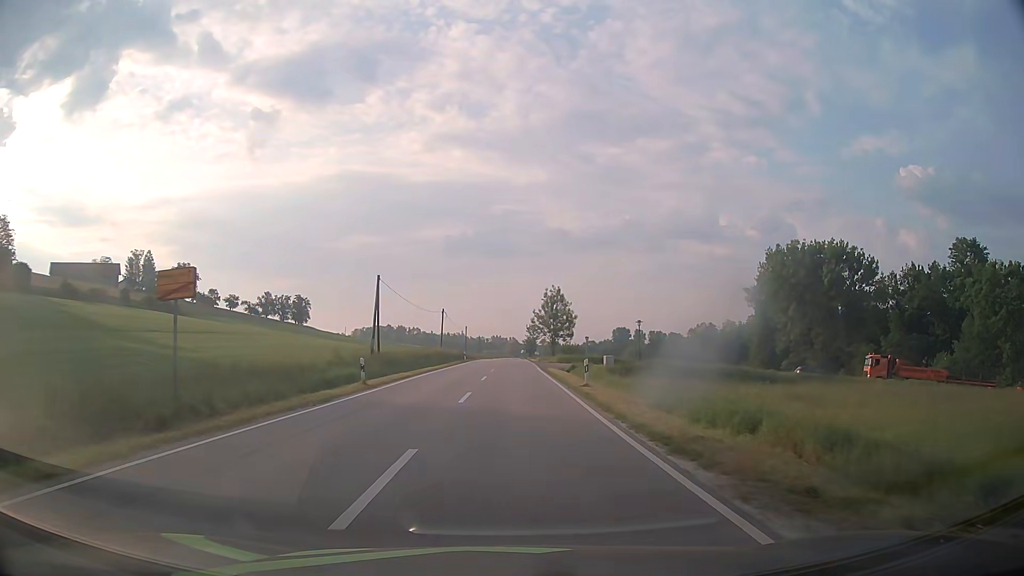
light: Day
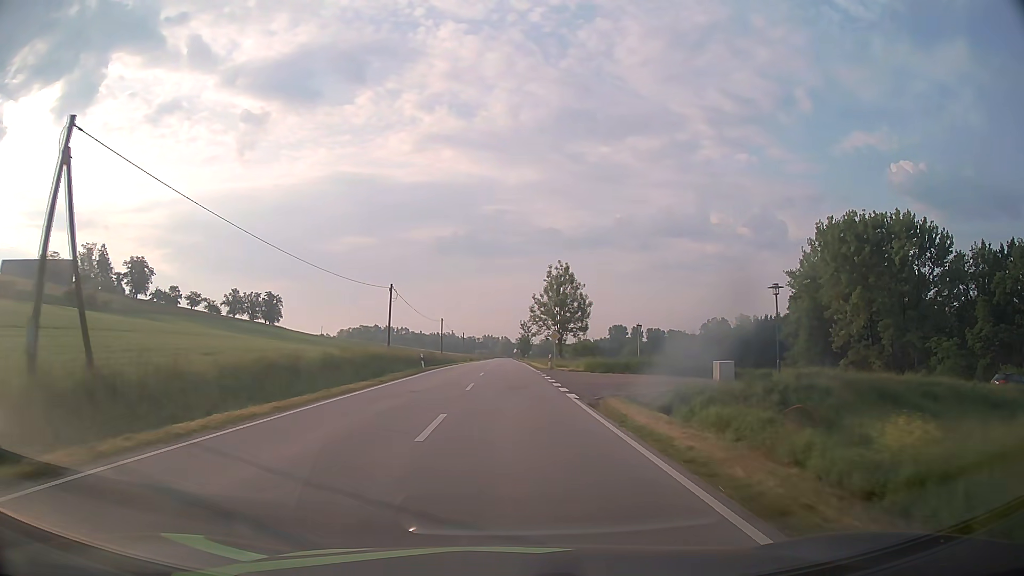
(+0.4, +31.9) m; +1°
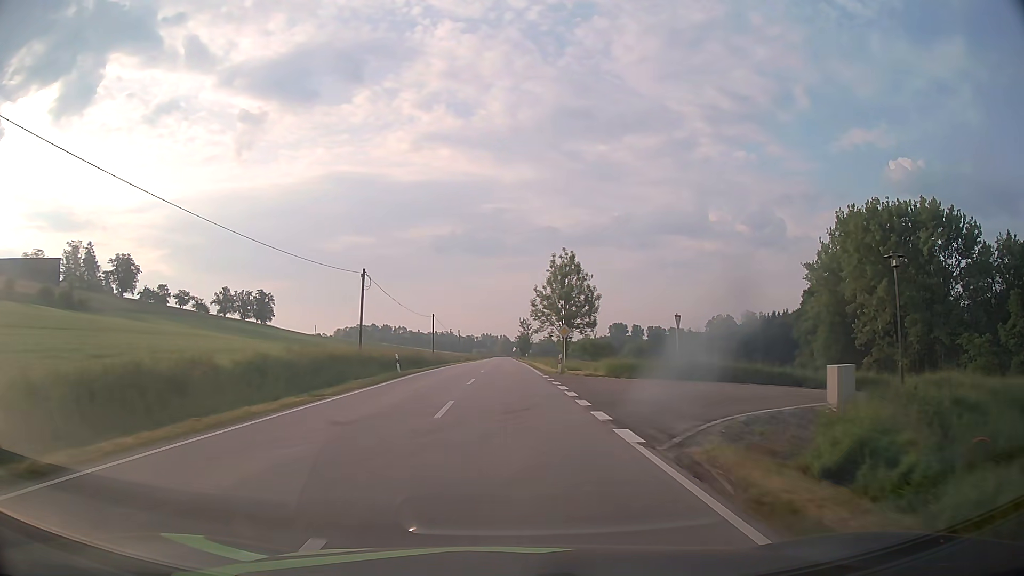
(0.0, +9.3) m; 0°
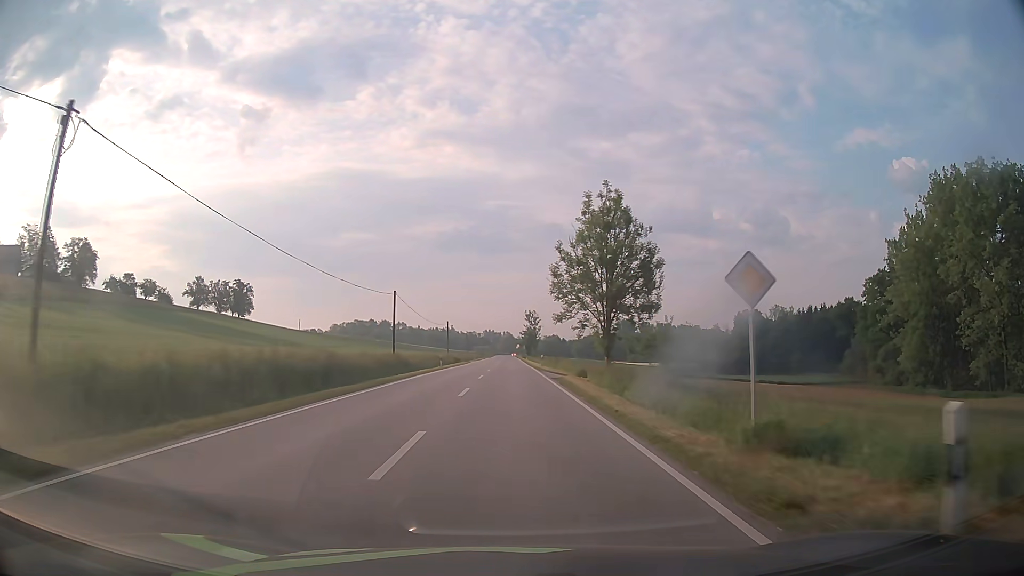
(0.0, +30.2) m; 0°
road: secondary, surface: asphalt
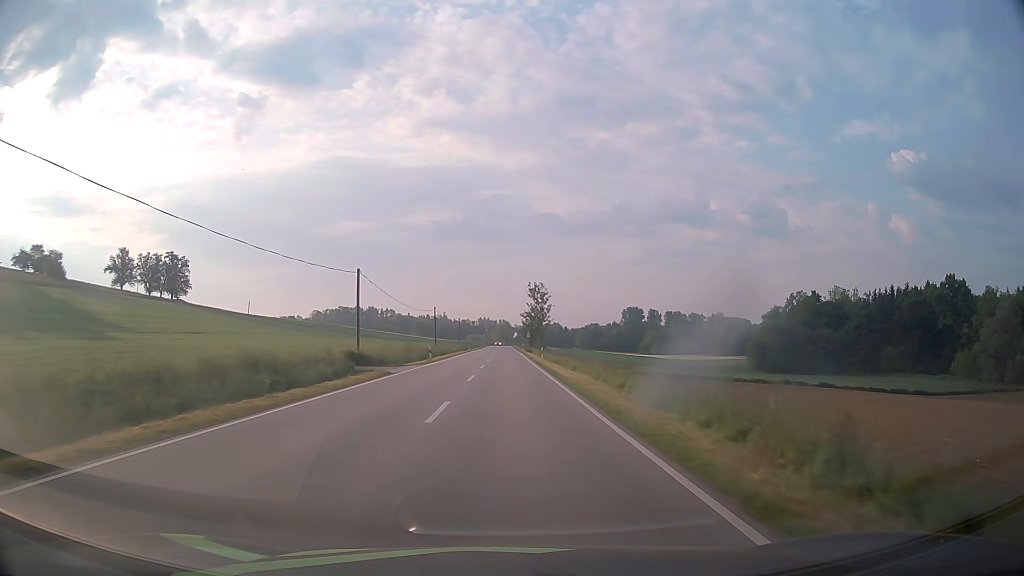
(+0.1, +55.8) m; 0°
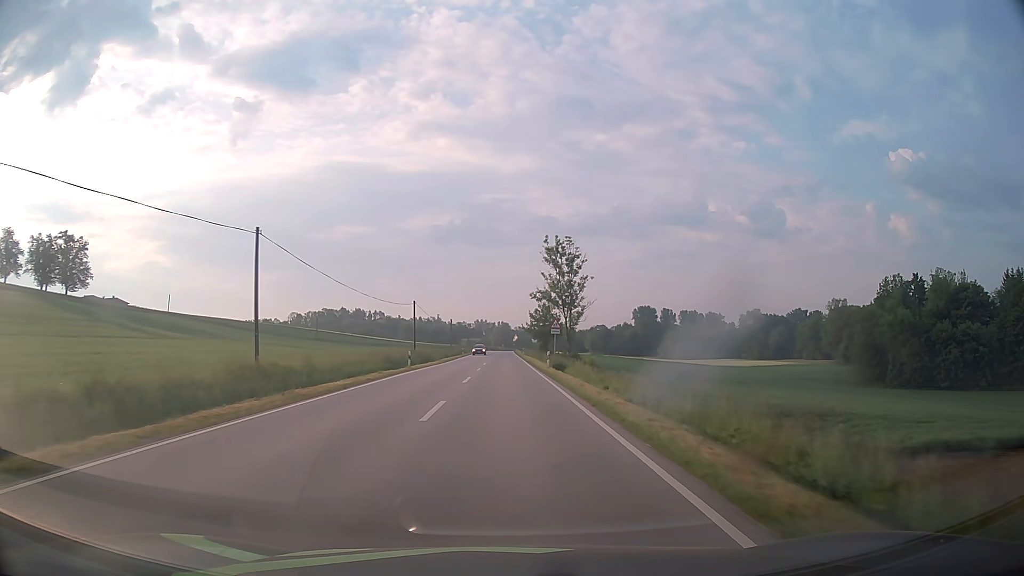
(-0.1, +59.9) m; 0°
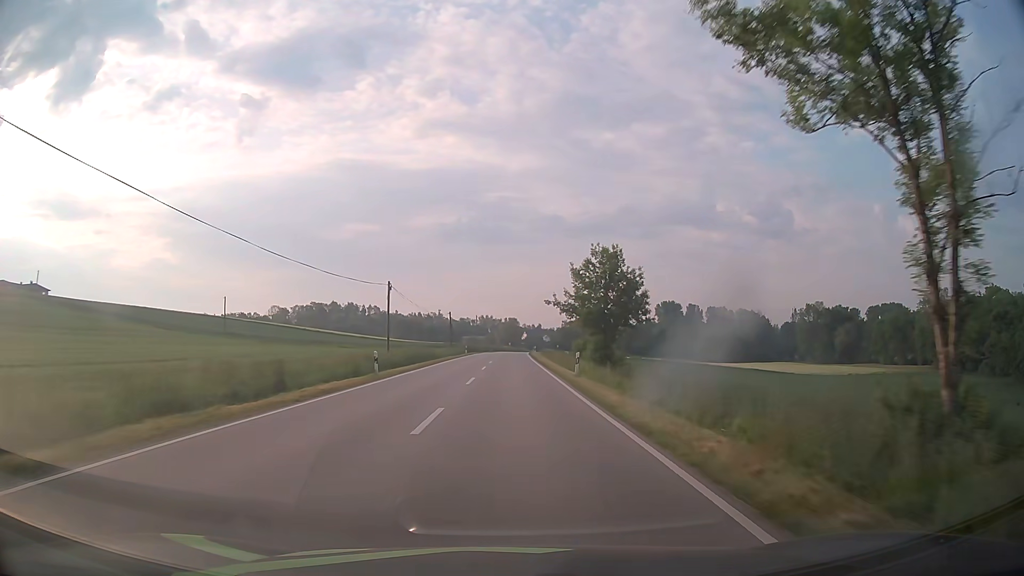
(-0.5, +62.2) m; -1°
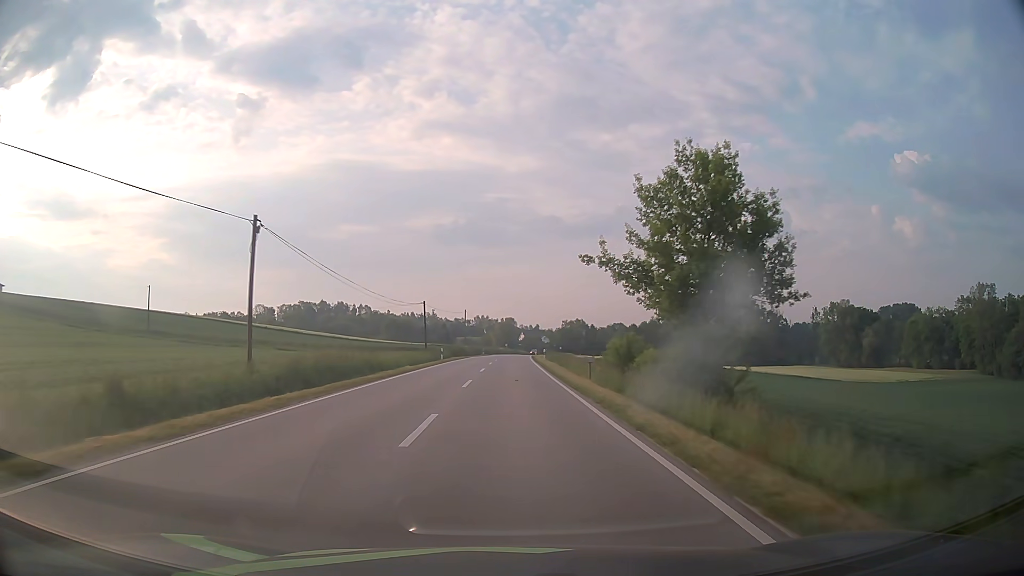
(+0.1, +25.1) m; 0°
(0, +10) (0, +20) (0, +30) (0, +40) (0, +50) (+1, +60) (+1, +70) (+1, +80) (+1, +90) (+2, +100) m
